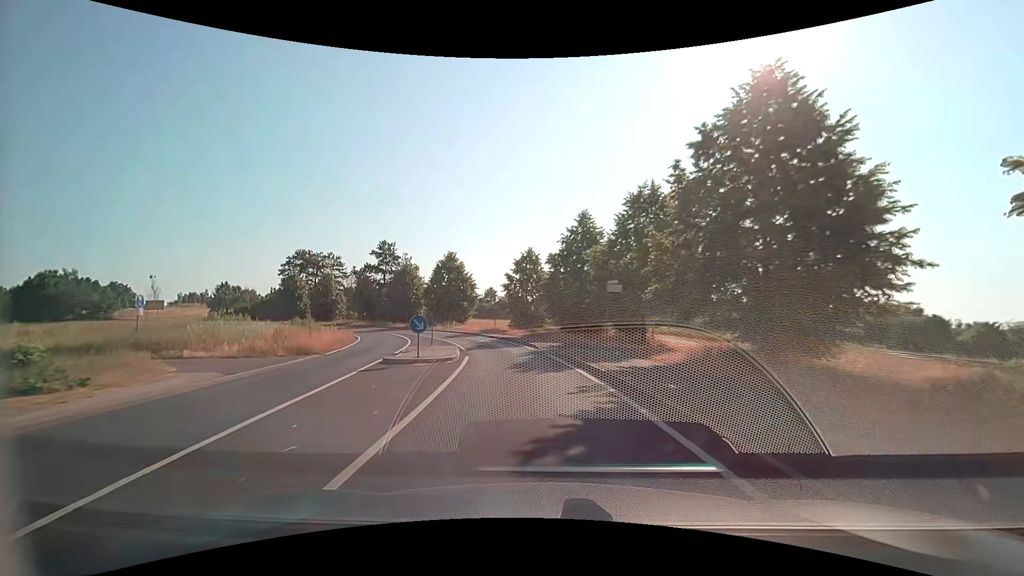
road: secondary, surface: asphalt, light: Day
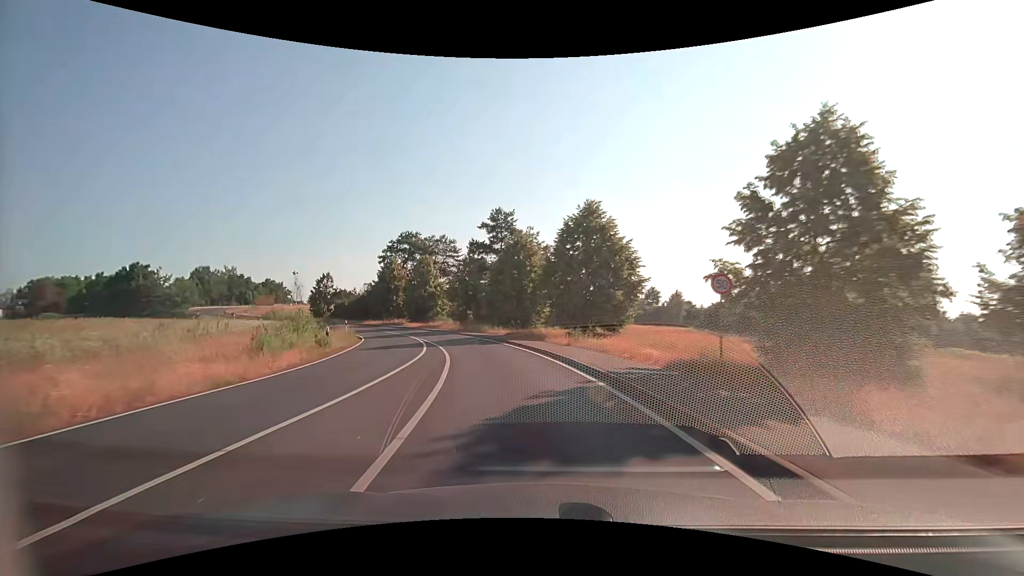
(-4.2, +32.0) m; -18°
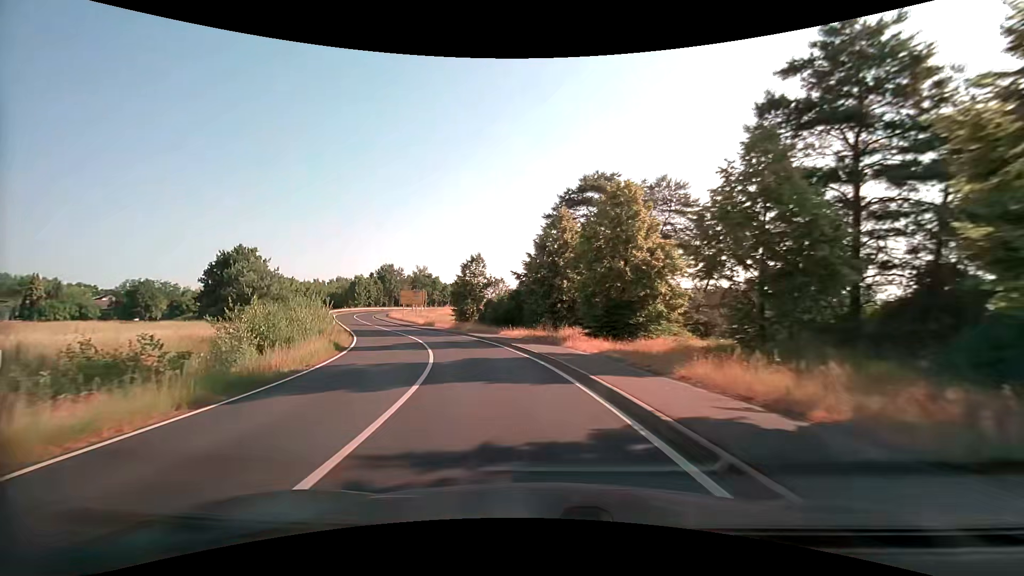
(-7.8, +39.4) m; -23°
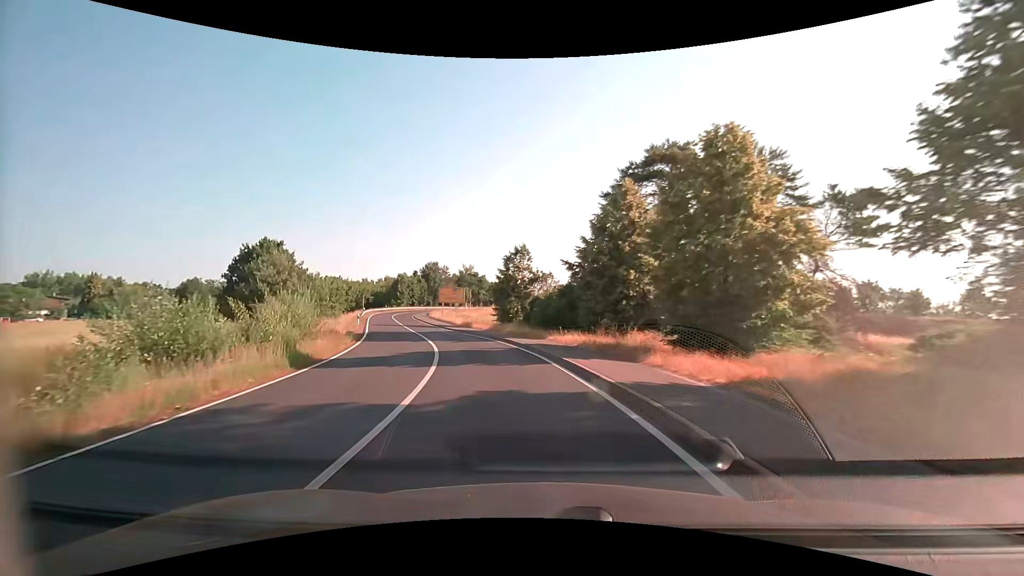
(-0.4, +8.0) m; -6°
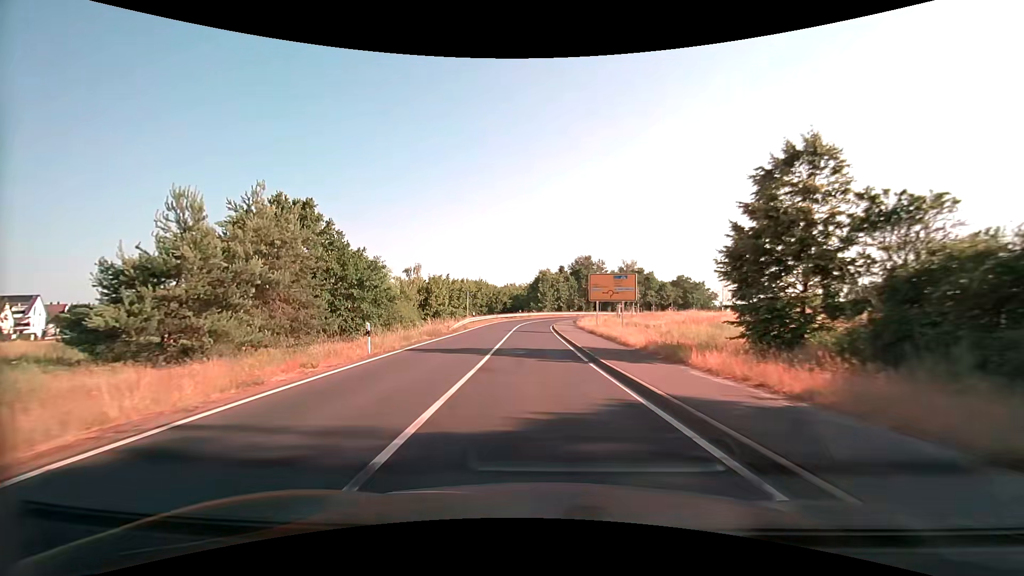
(-5.8, +31.2) m; -18°
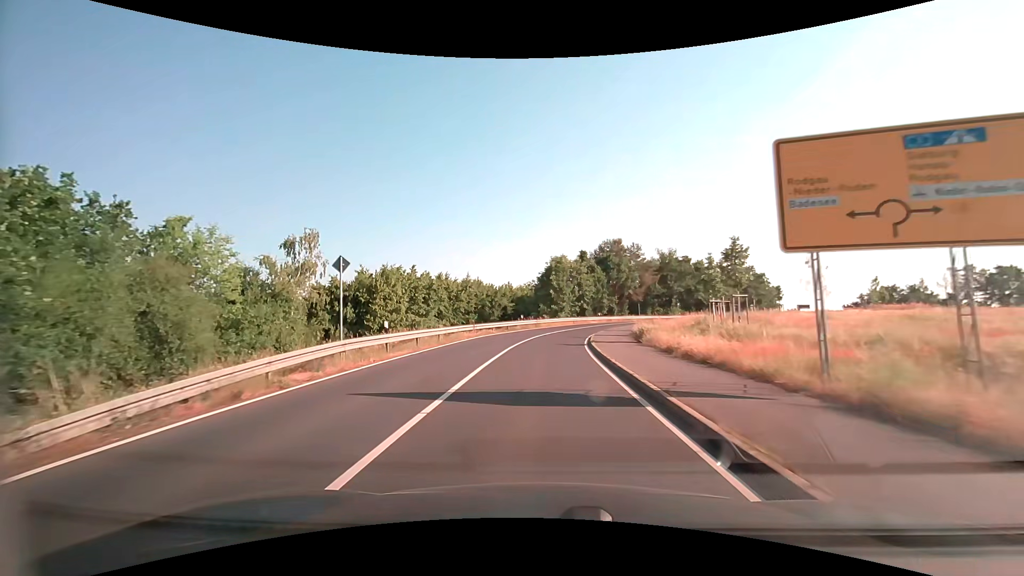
(-0.7, +31.1) m; -2°
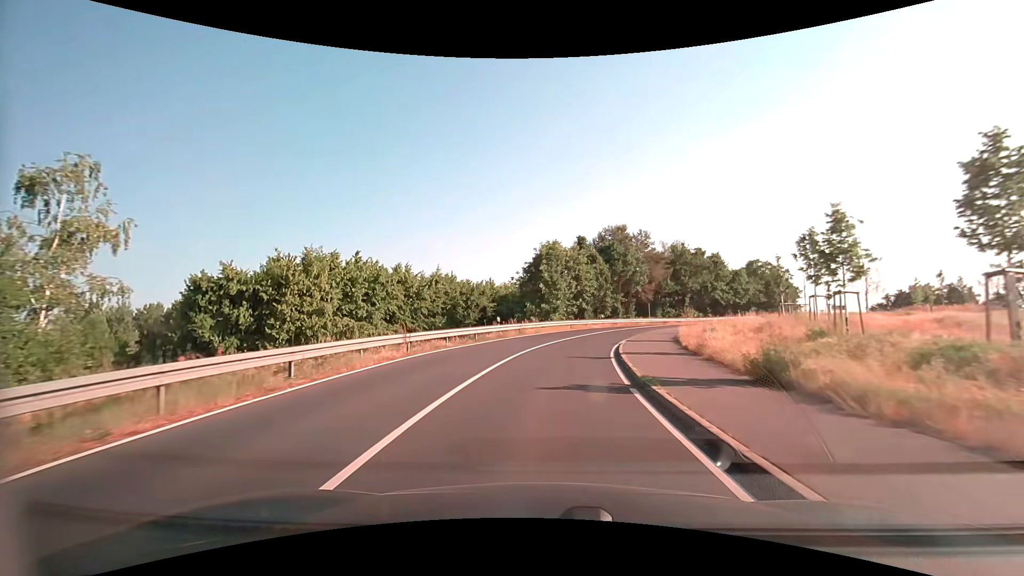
(+0.1, +15.1) m; +1°
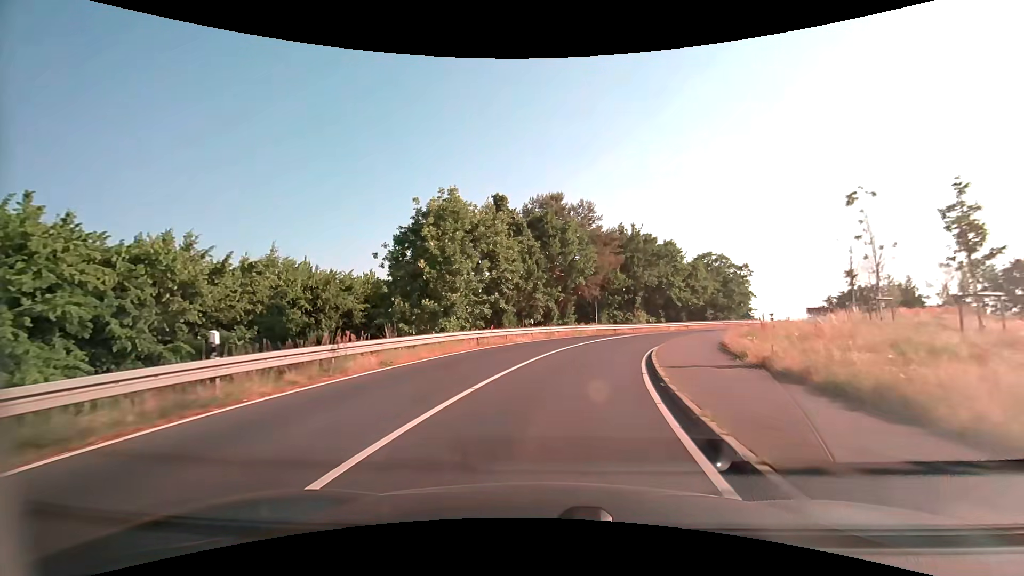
(+1.3, +21.7) m; +9°
(+1, +10) (+2, +20) (+5, +29) (+10, +38) (+15, +47) (+22, +54) (+31, +59) (+40, +62) (+50, +61) (+60, +59) m
